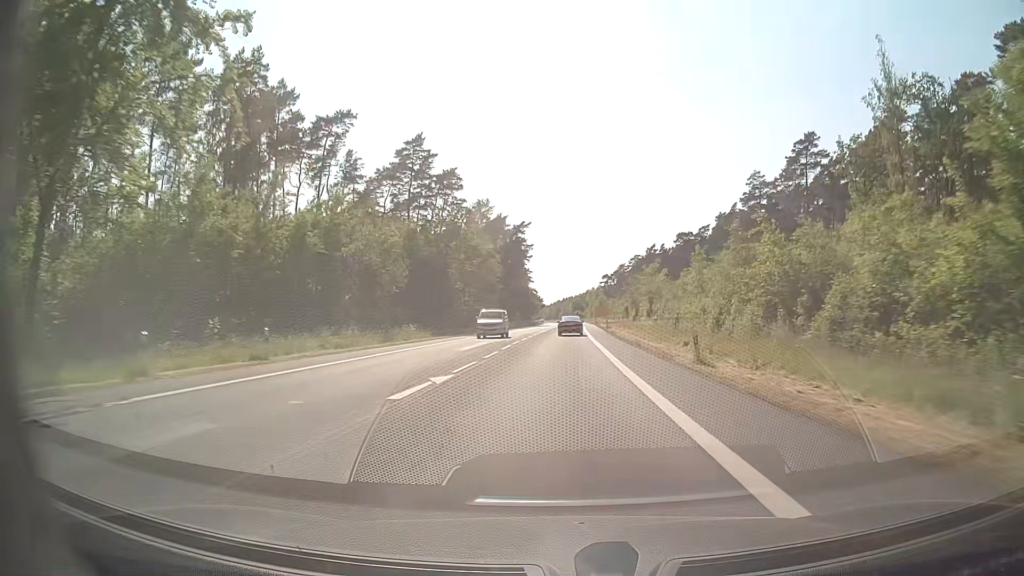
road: secondary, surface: asphalt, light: Day
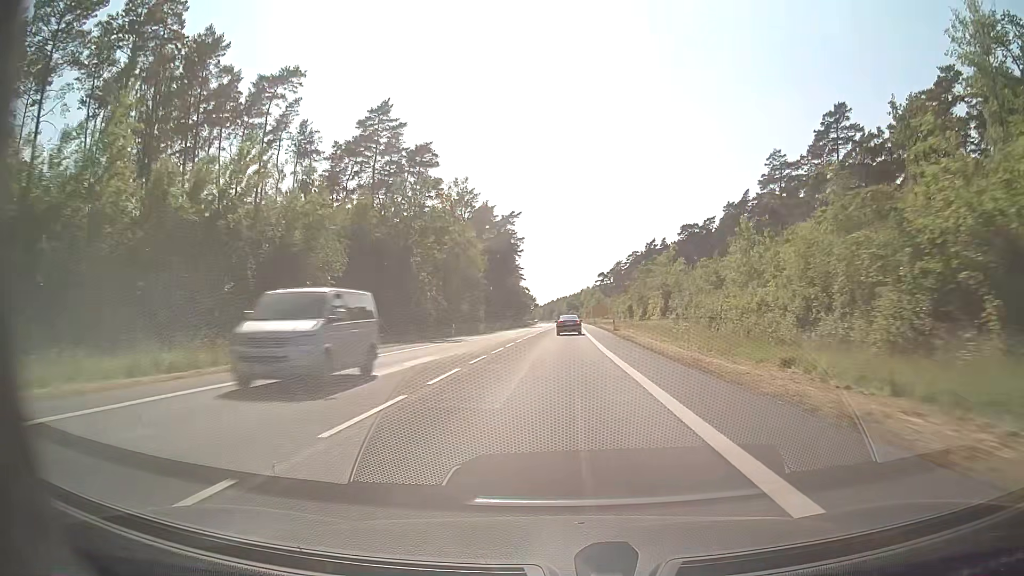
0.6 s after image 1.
(+0.1, +15.6) m; +1°
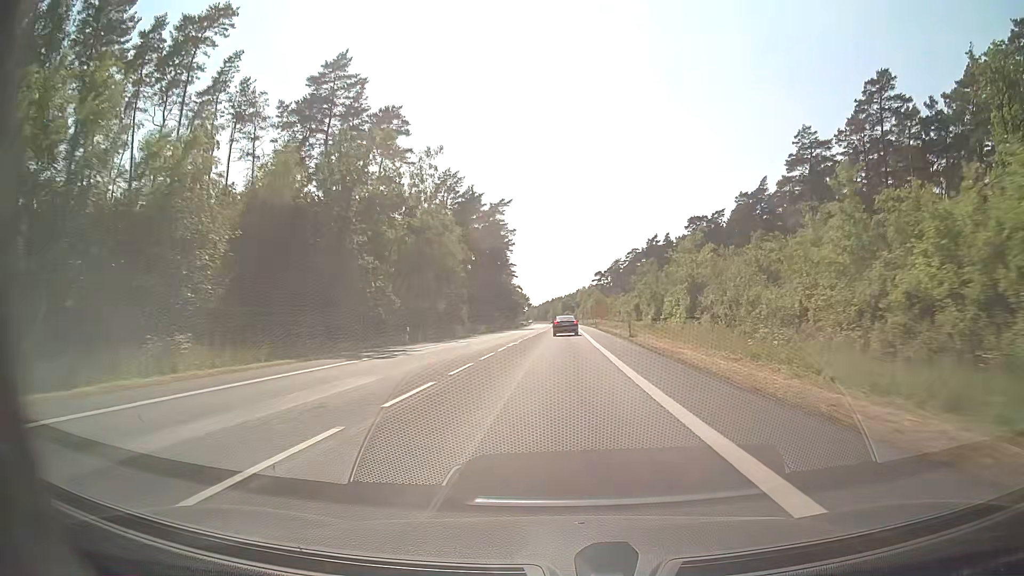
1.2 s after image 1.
(+0.1, +15.4) m; 0°
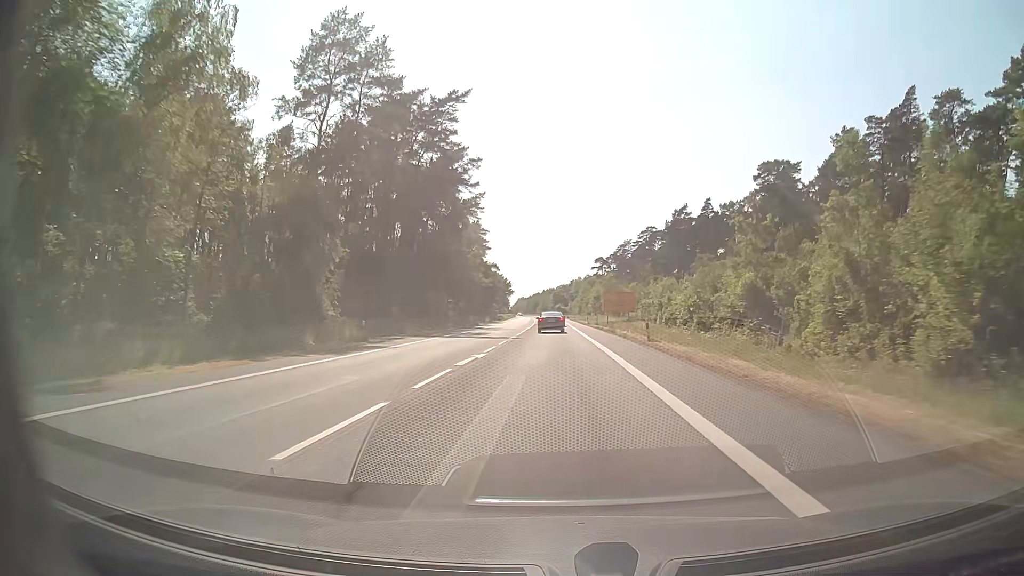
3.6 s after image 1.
(+0.8, +57.7) m; +1°
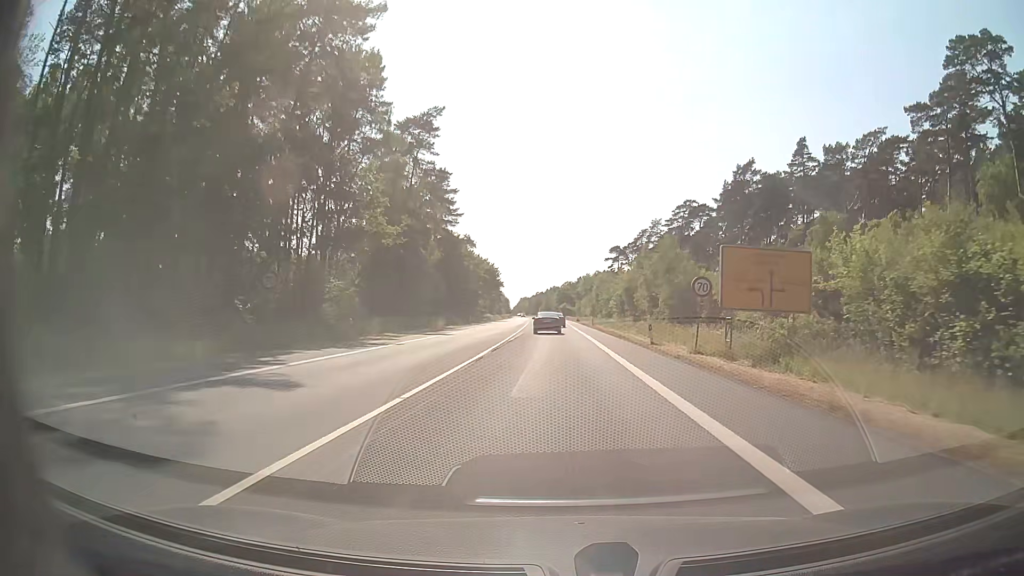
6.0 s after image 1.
(-0.3, +51.3) m; 0°
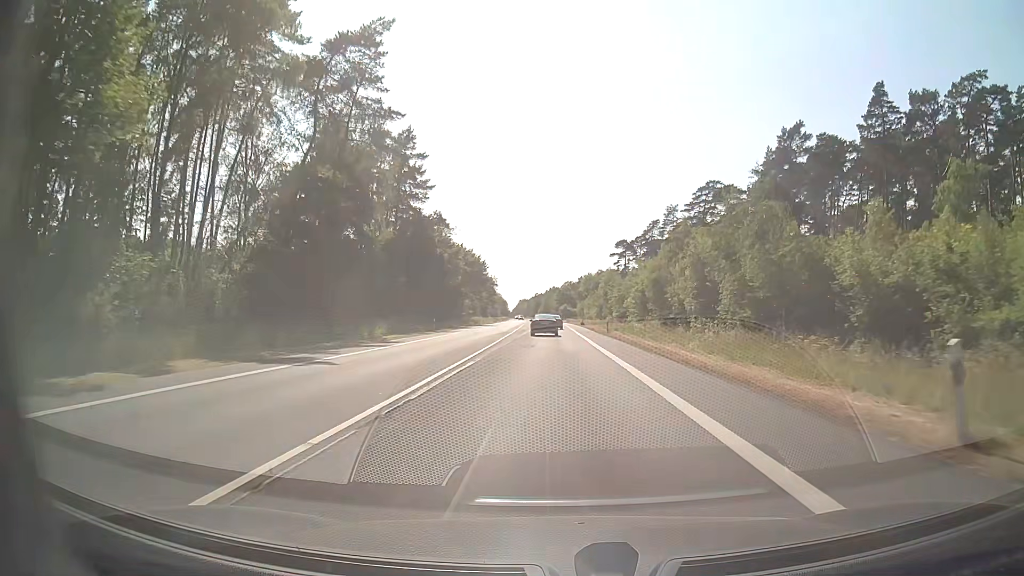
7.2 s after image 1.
(0.0, +23.4) m; 0°
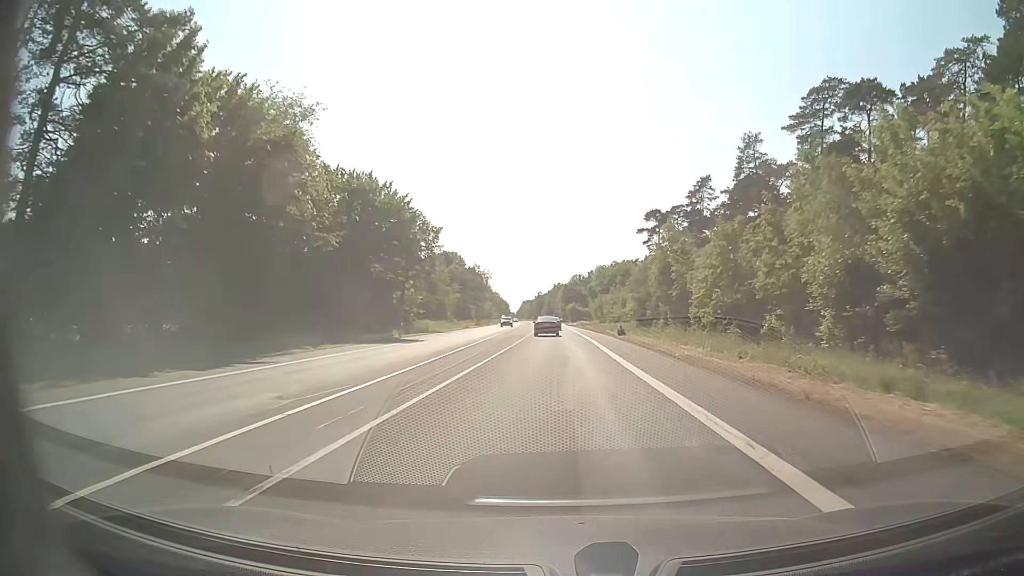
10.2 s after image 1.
(-0.2, +57.4) m; -1°
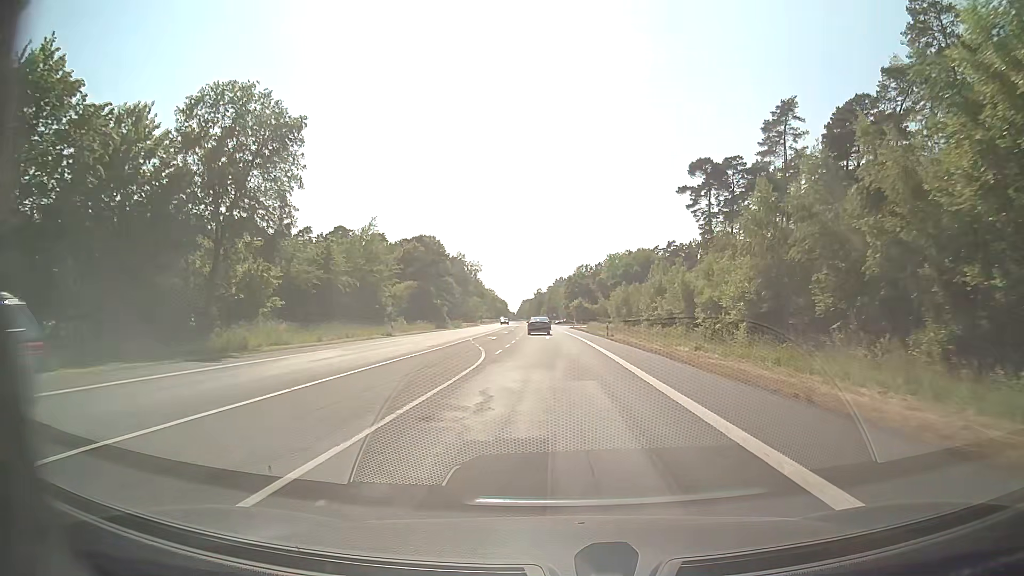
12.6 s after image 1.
(+0.1, +46.4) m; 0°
(0, +10) (0, +20) (0, +30) (0, +40) (0, +50) (0, +60) (-1, +70) (-1, +80) (-1, +90) (-1, +100) m
